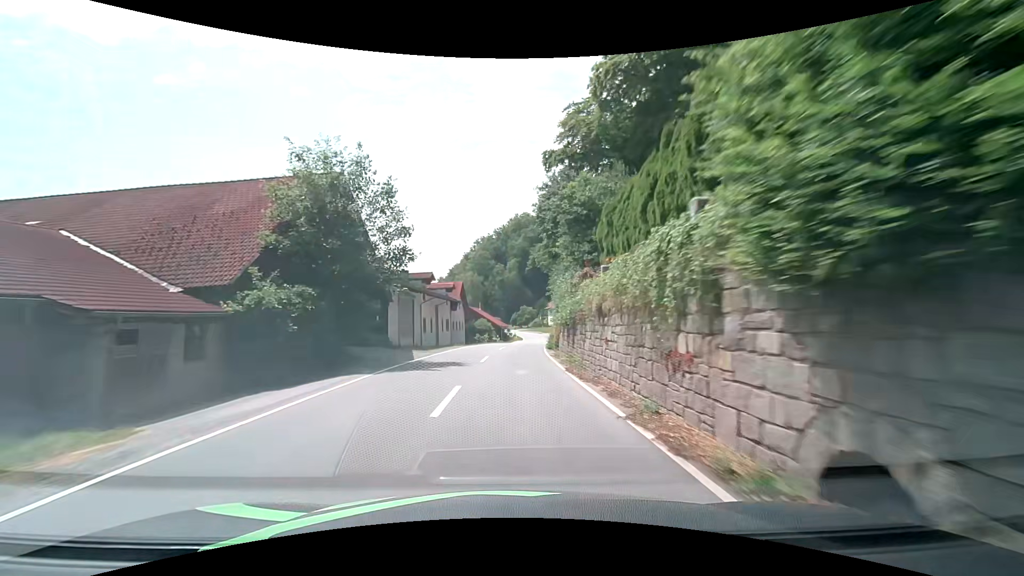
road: secondary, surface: asphalt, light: Day
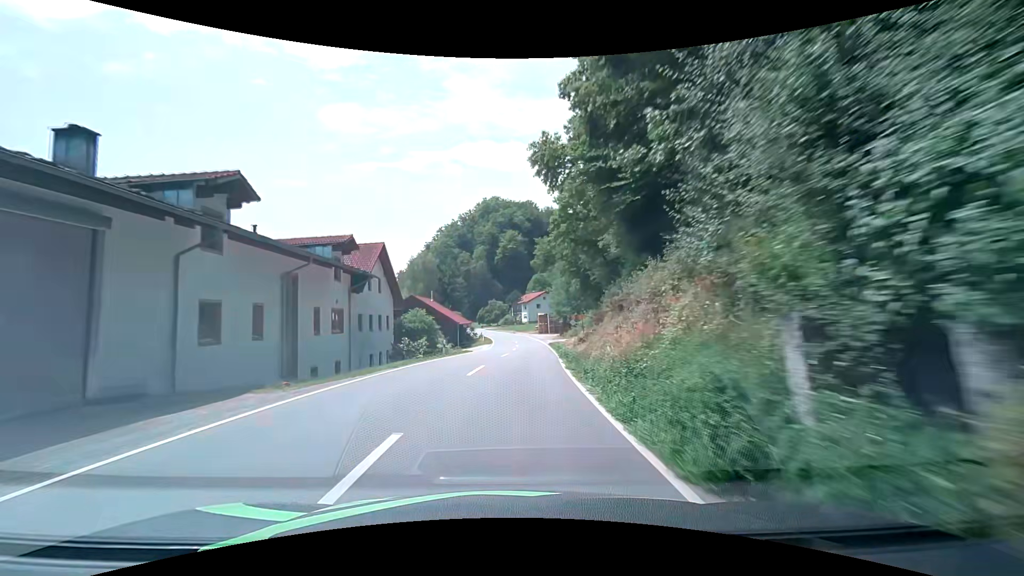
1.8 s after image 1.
(+0.5, +29.2) m; +2°
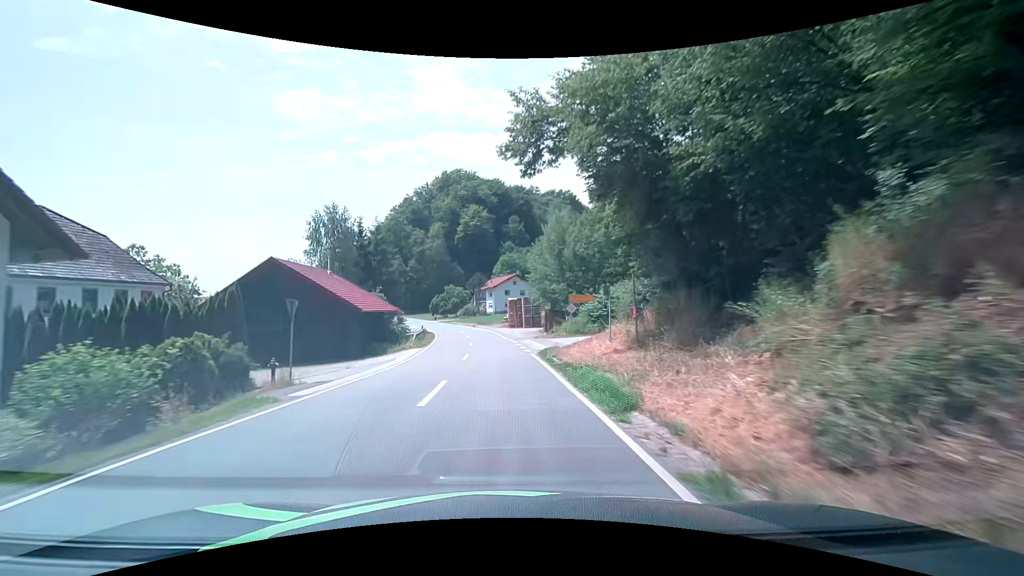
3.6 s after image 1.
(+1.6, +29.4) m; +5°
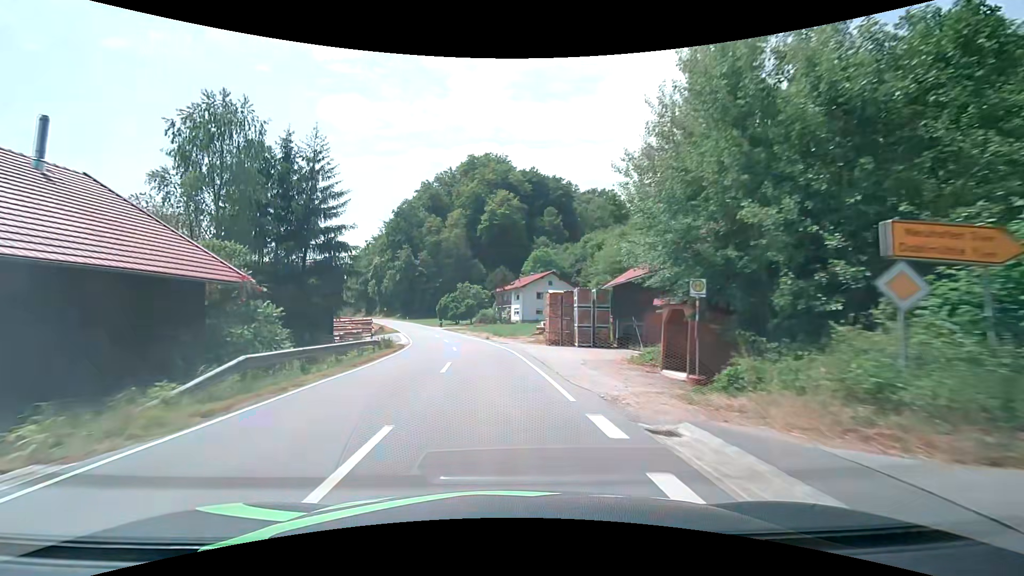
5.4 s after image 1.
(-0.6, +29.9) m; -2°
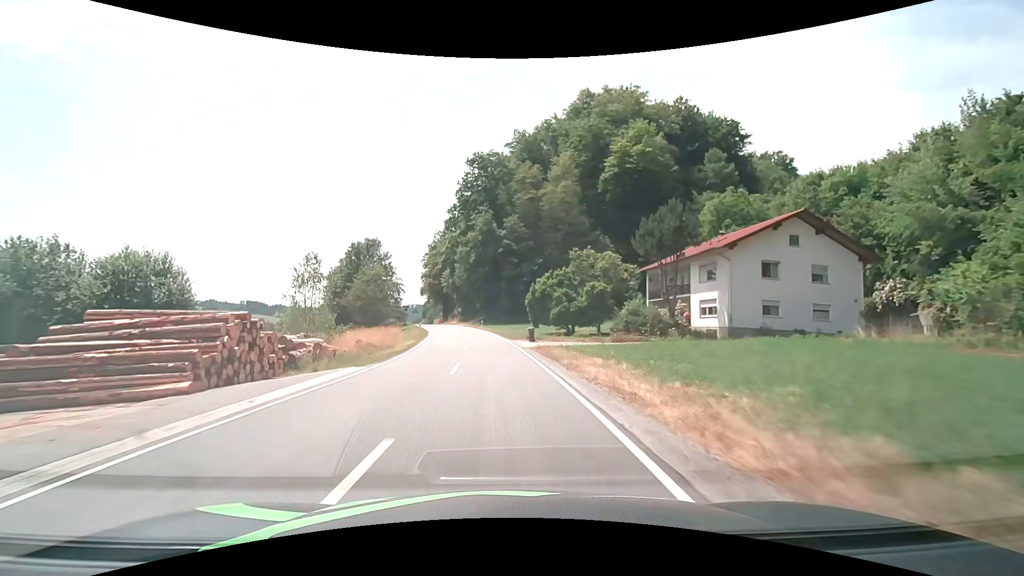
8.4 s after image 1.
(-4.9, +48.6) m; -13°
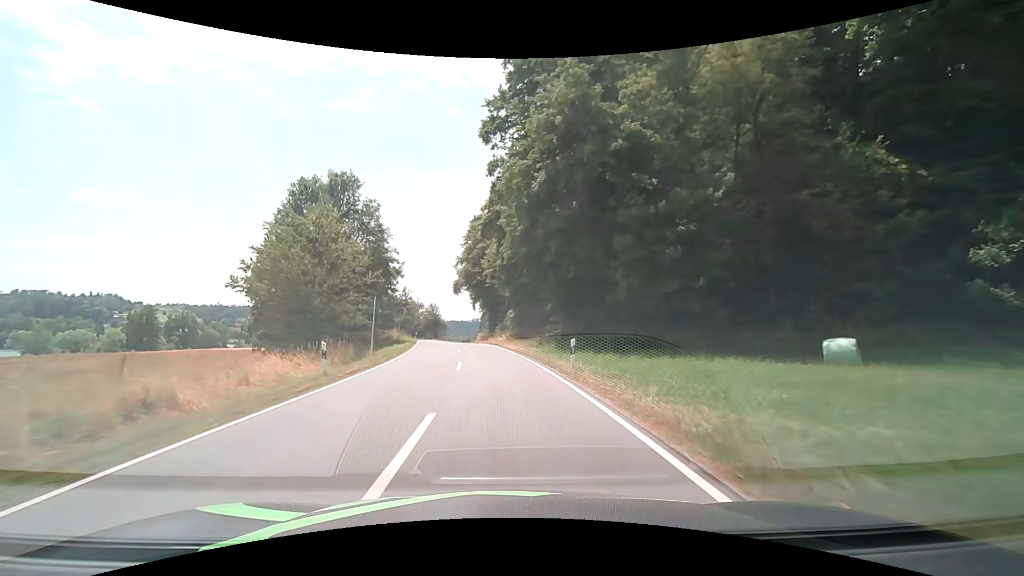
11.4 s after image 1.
(-3.0, +45.7) m; -8°
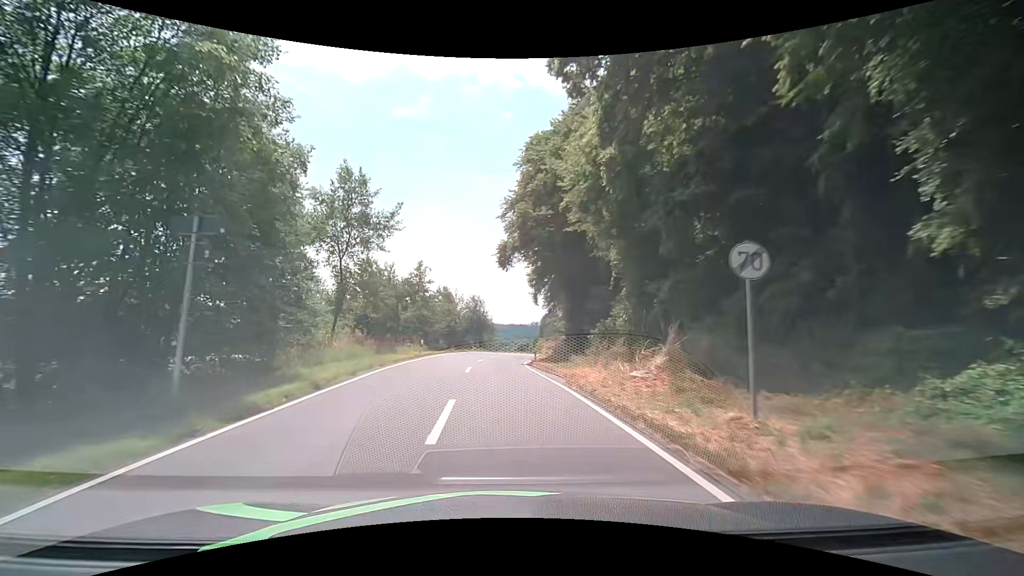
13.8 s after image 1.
(-2.3, +33.8) m; -7°
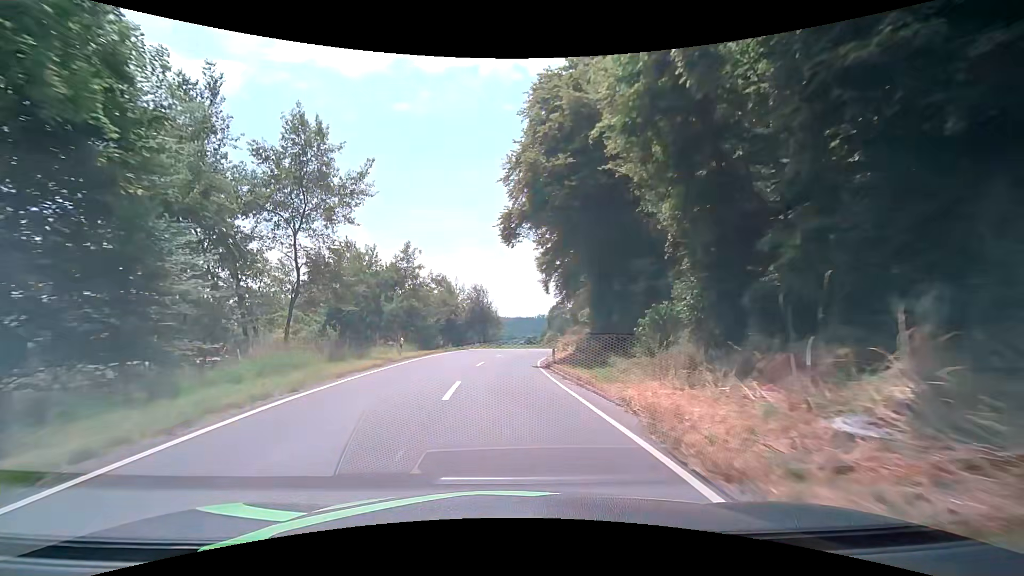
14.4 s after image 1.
(0.0, +8.2) m; +1°
(0, +10) (0, +20) (0, +30) (0, +40) (+2, +50) (+4, +60) (+7, +69) (+9, +79) (+12, +89) (+14, +98) m
